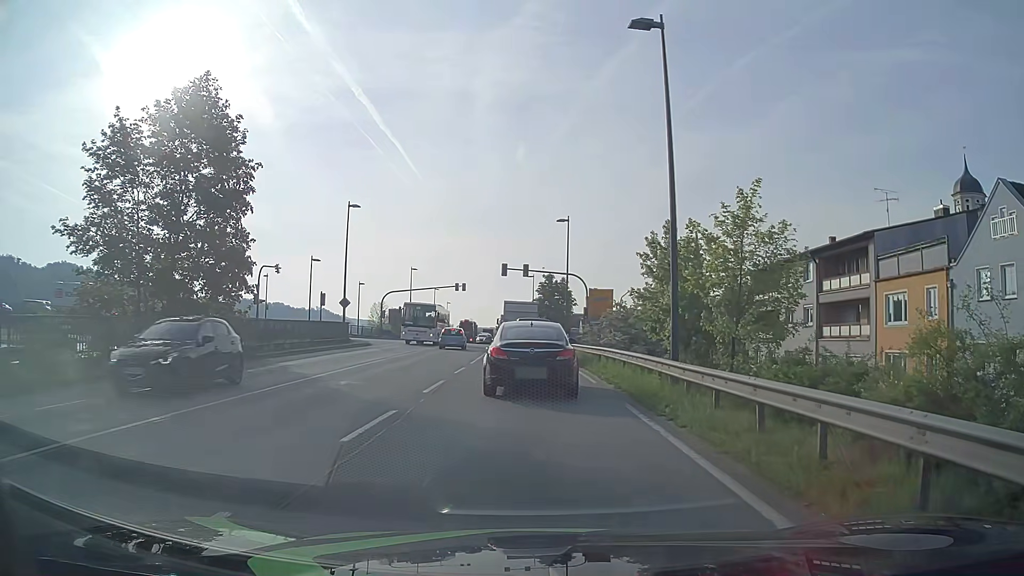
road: primary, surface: asphalt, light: Day
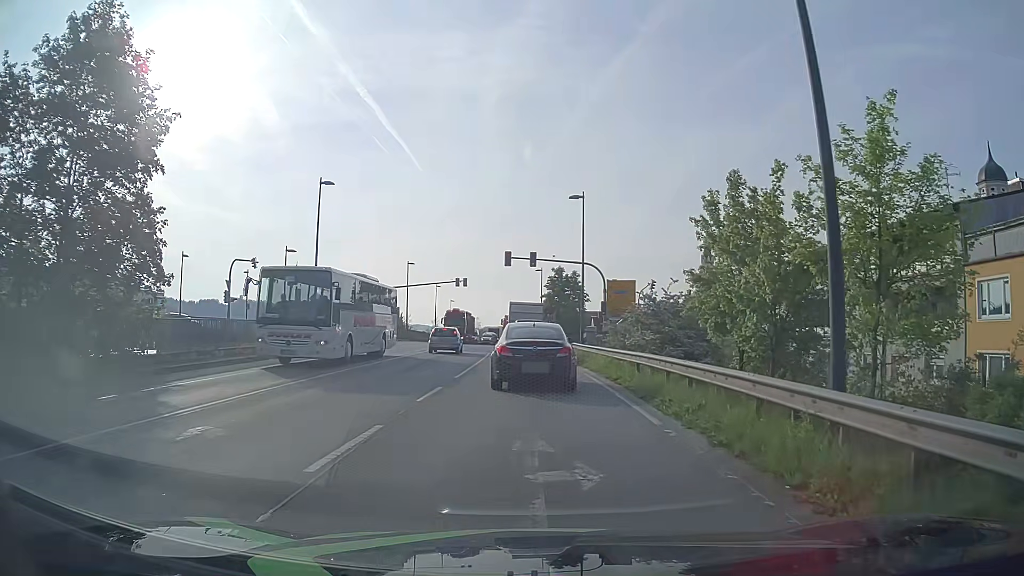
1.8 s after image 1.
(-0.1, +7.8) m; -1°
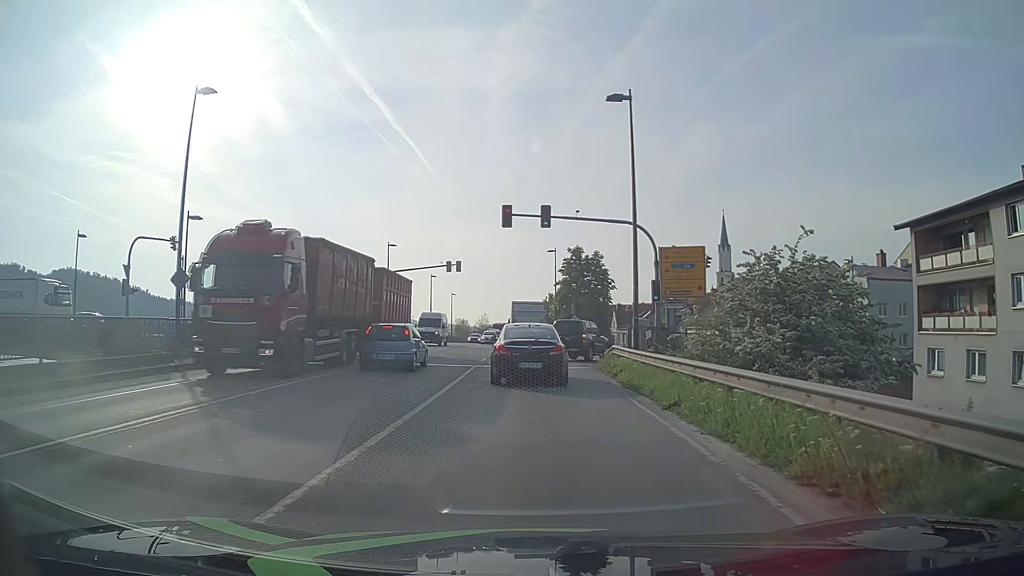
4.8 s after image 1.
(-0.2, +16.4) m; -1°
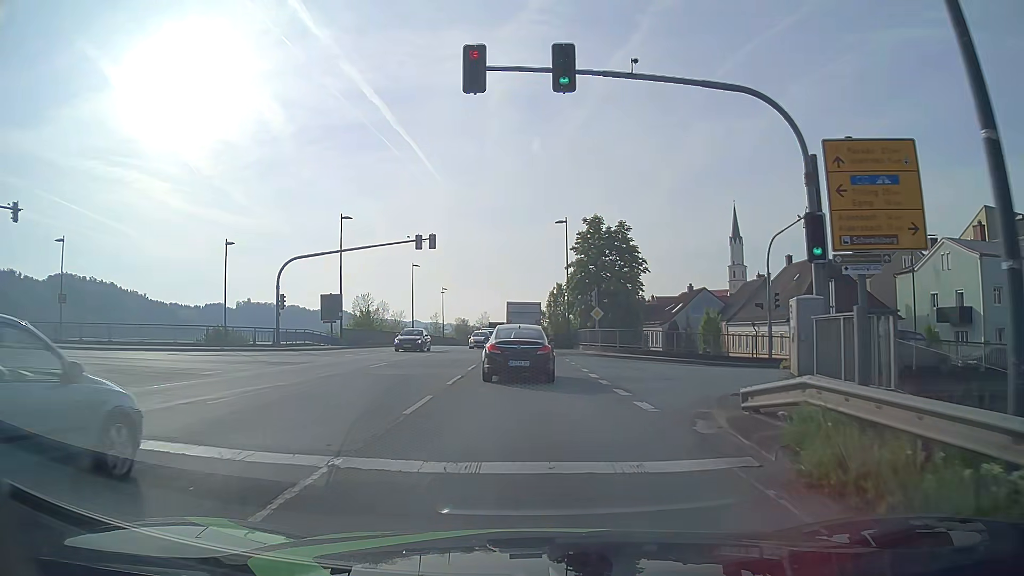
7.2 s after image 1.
(0.0, +17.5) m; 0°
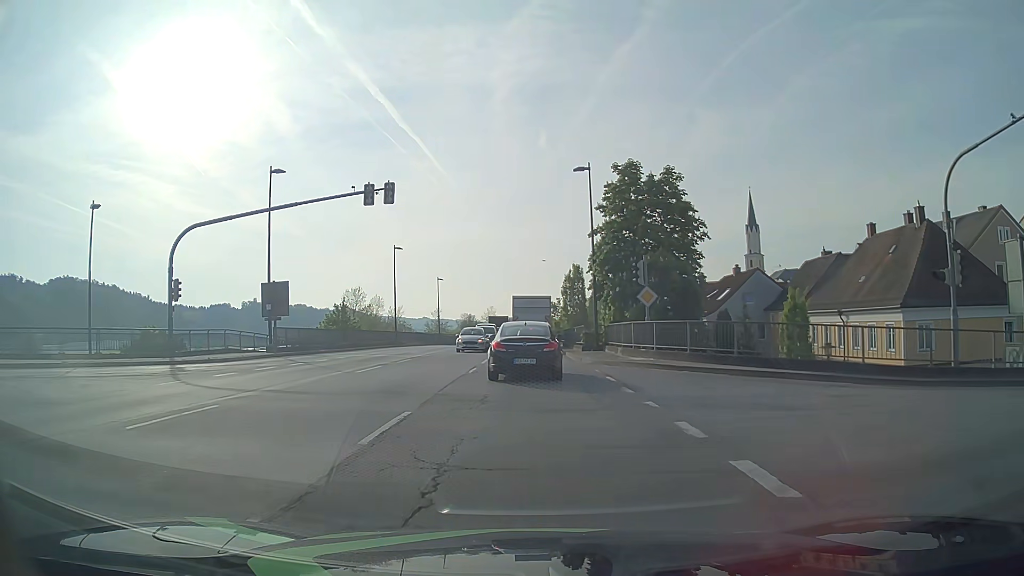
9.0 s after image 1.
(0.0, +15.0) m; -1°
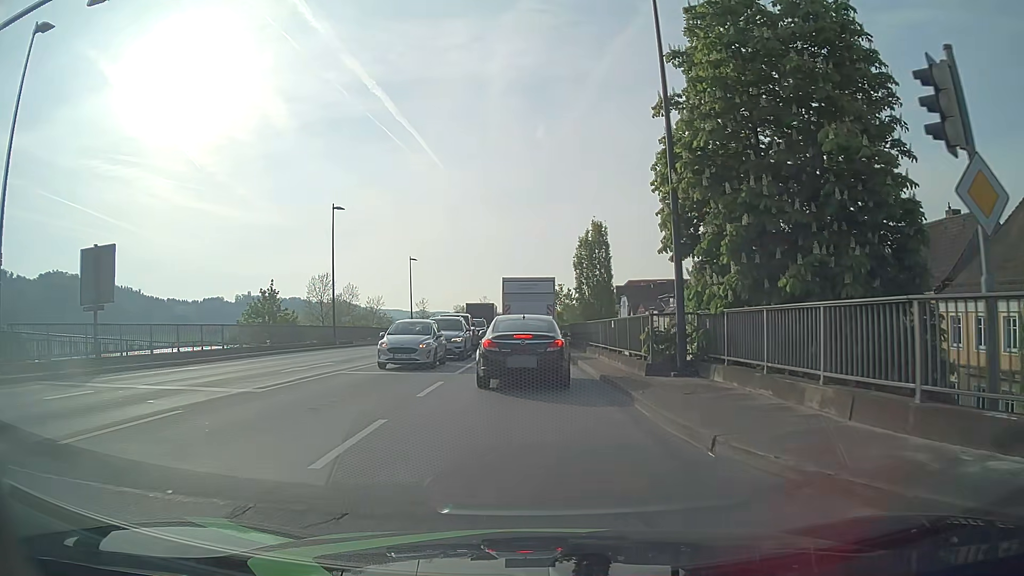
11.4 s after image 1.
(0.0, +19.2) m; 0°
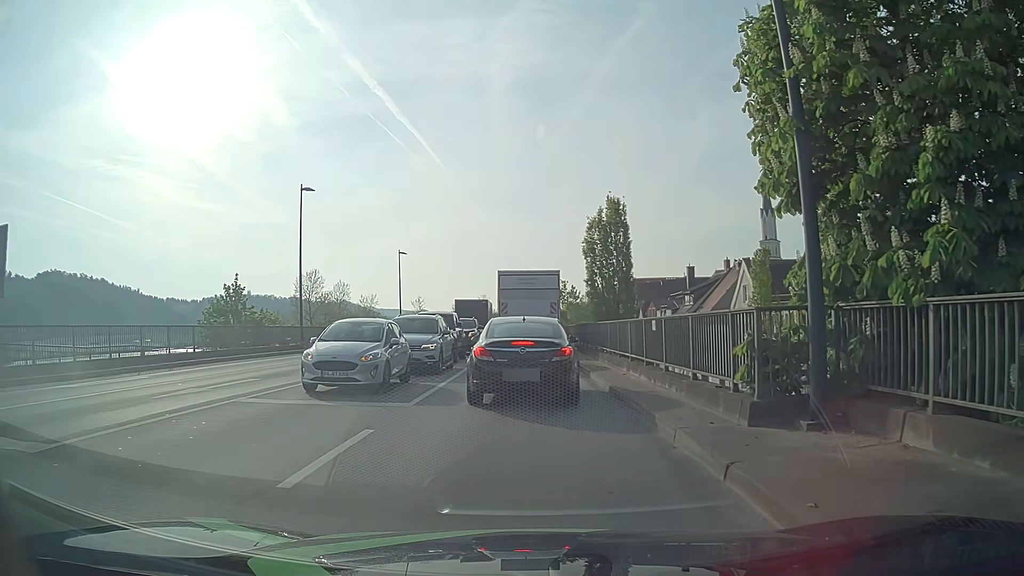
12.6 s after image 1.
(0.0, +6.5) m; 0°
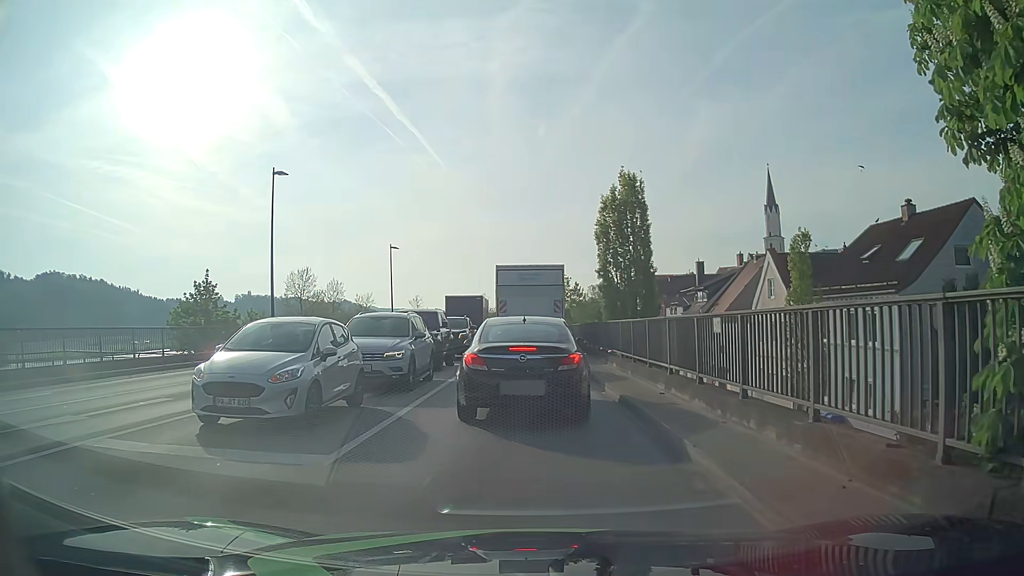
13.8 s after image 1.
(0.0, +4.4) m; 0°
